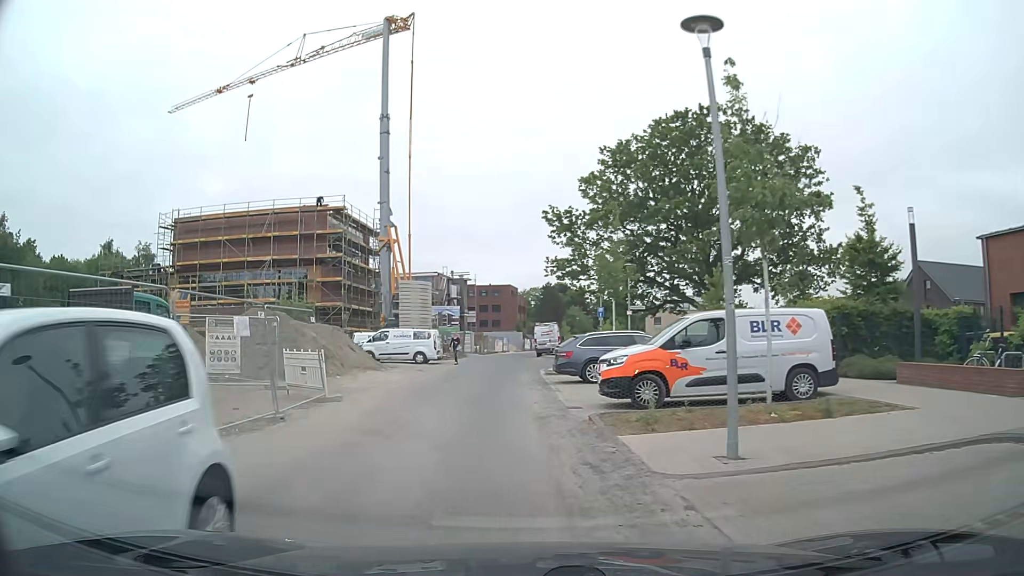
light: Day
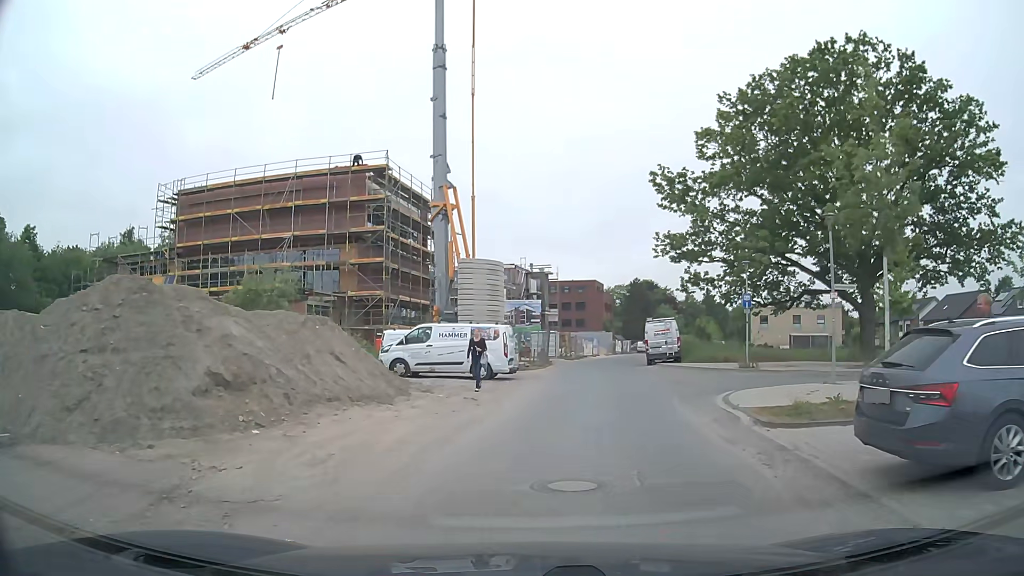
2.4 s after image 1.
(-1.8, +14.4) m; -9°
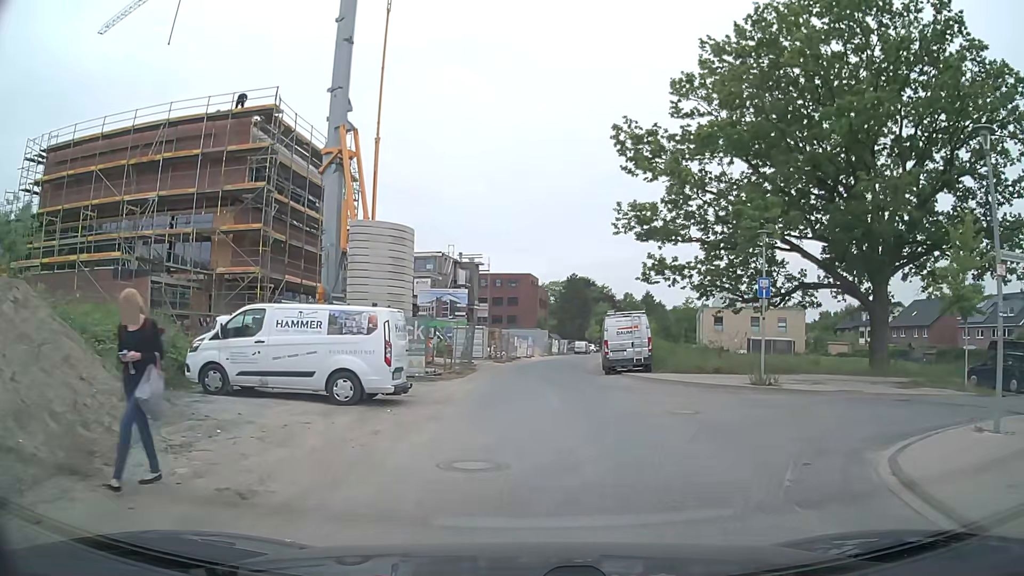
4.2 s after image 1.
(+0.7, +10.4) m; +7°
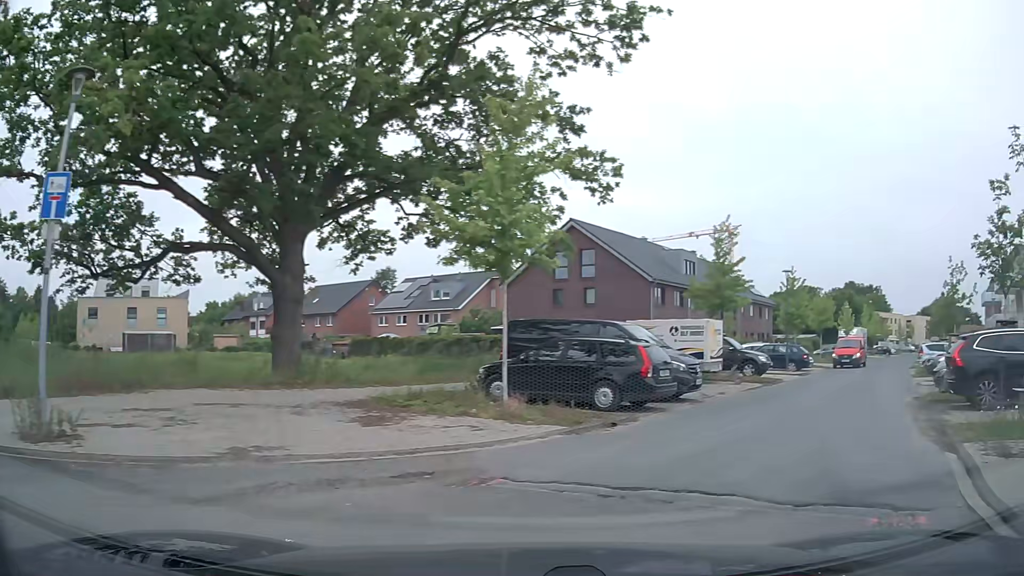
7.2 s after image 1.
(+4.6, +12.3) m; +51°
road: residential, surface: asphalt
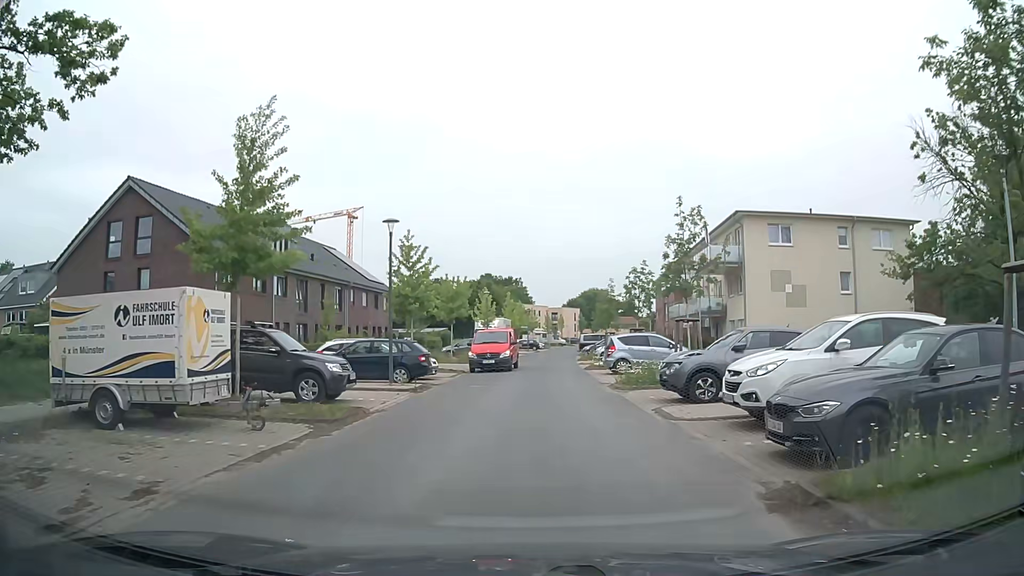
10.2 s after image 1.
(+5.2, +12.1) m; +33°
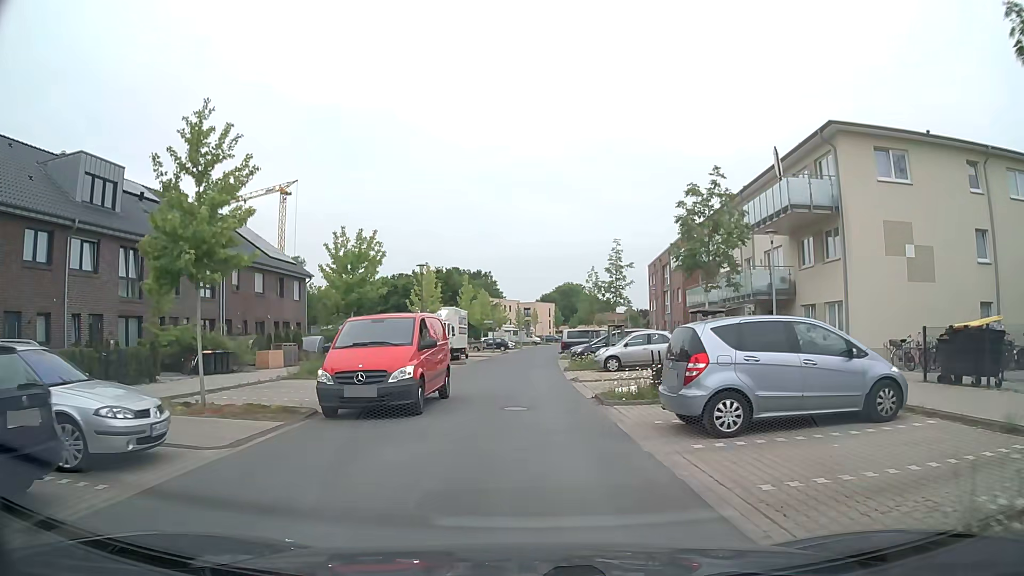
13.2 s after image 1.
(+0.8, +18.0) m; +3°
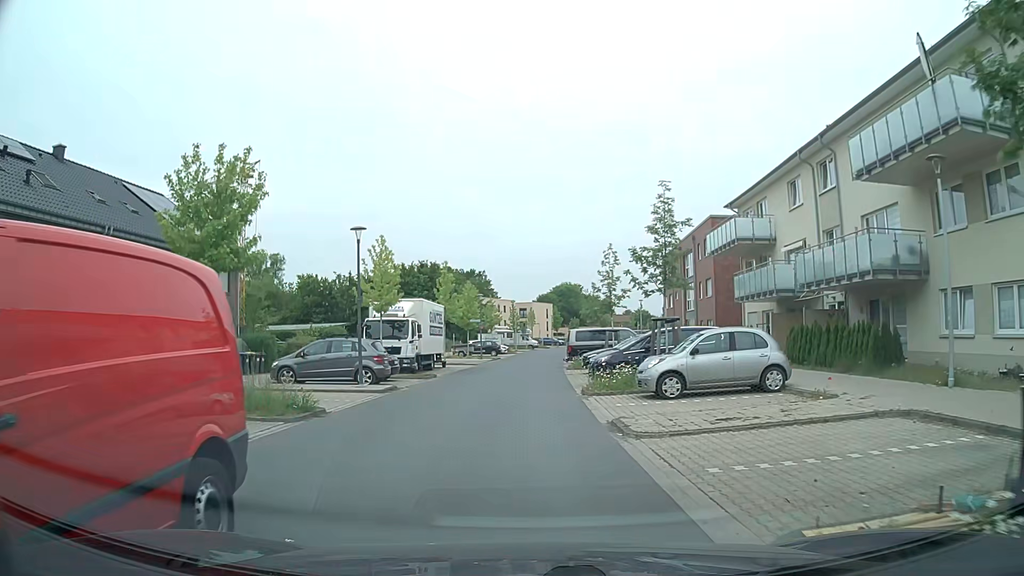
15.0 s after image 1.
(+0.1, +11.7) m; 0°
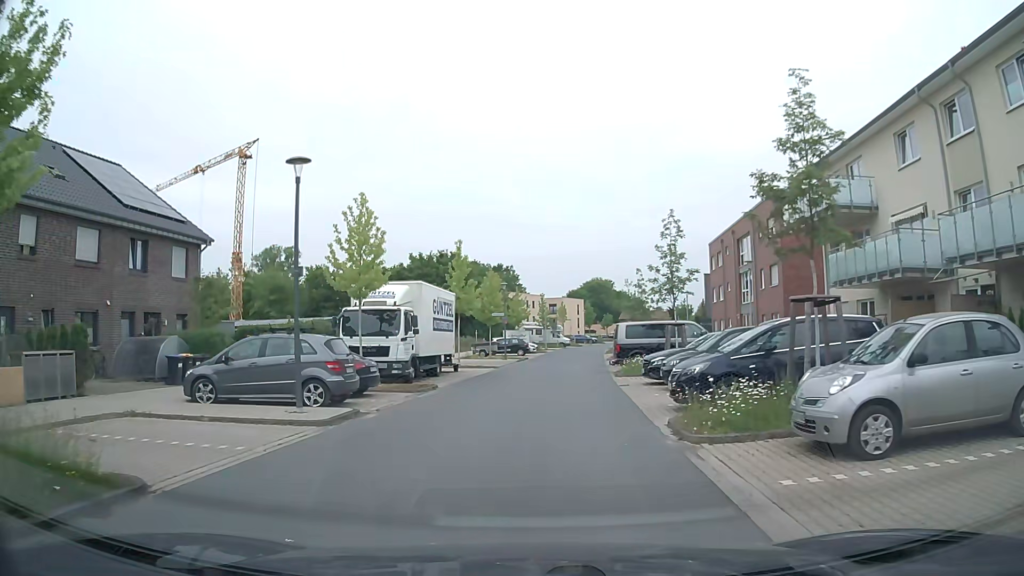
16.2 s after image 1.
(-0.1, +8.3) m; -2°
(0, +10) (+1, +20) (+1, +30) (+3, +40) (+4, +50) (+5, +60) (+7, +70) (+8, +79) (+10, +89) (+13, +99) m
